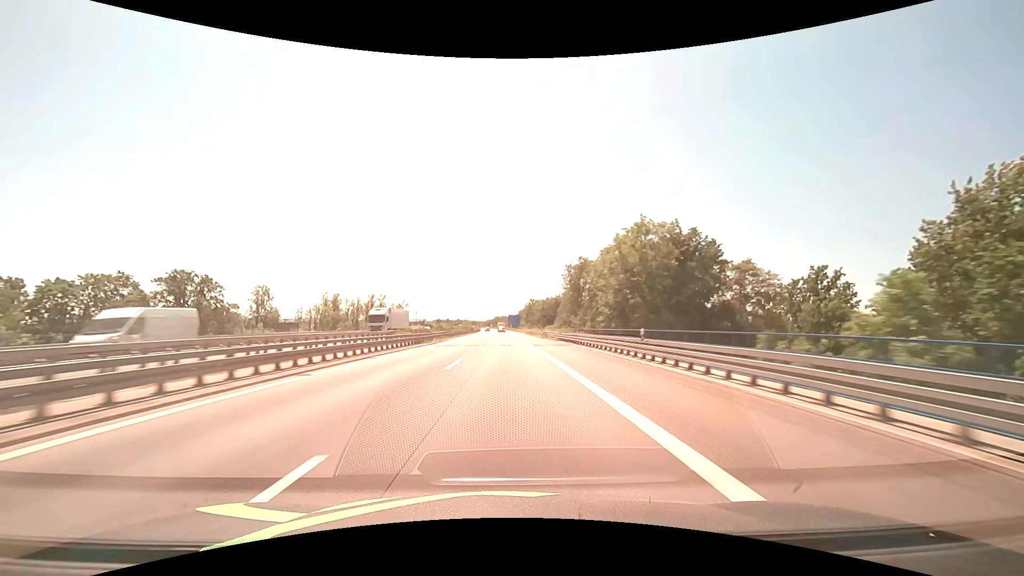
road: motorway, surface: asphalt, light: Day
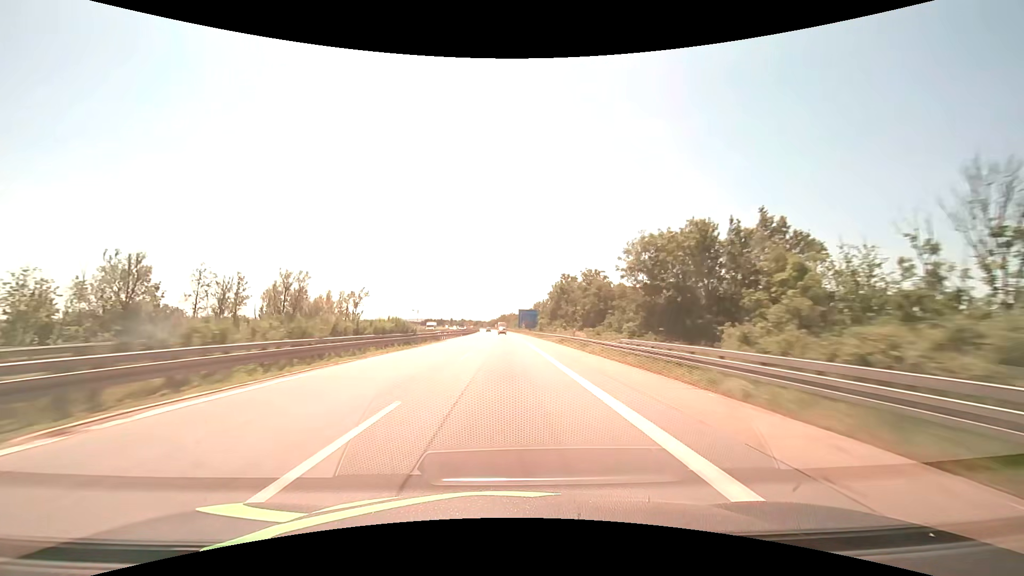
(-0.6, +82.6) m; -1°
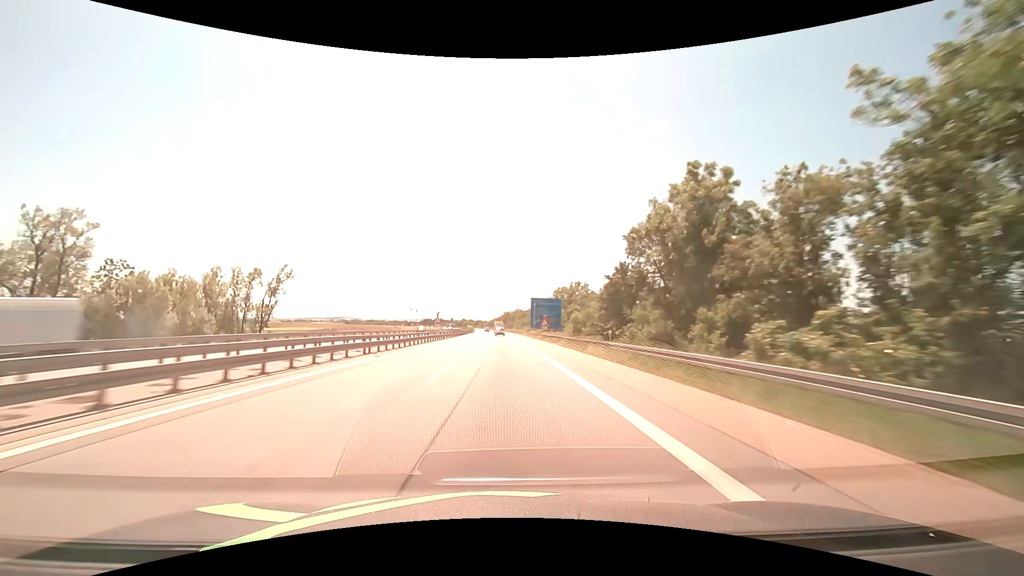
(-0.2, +61.9) m; 0°
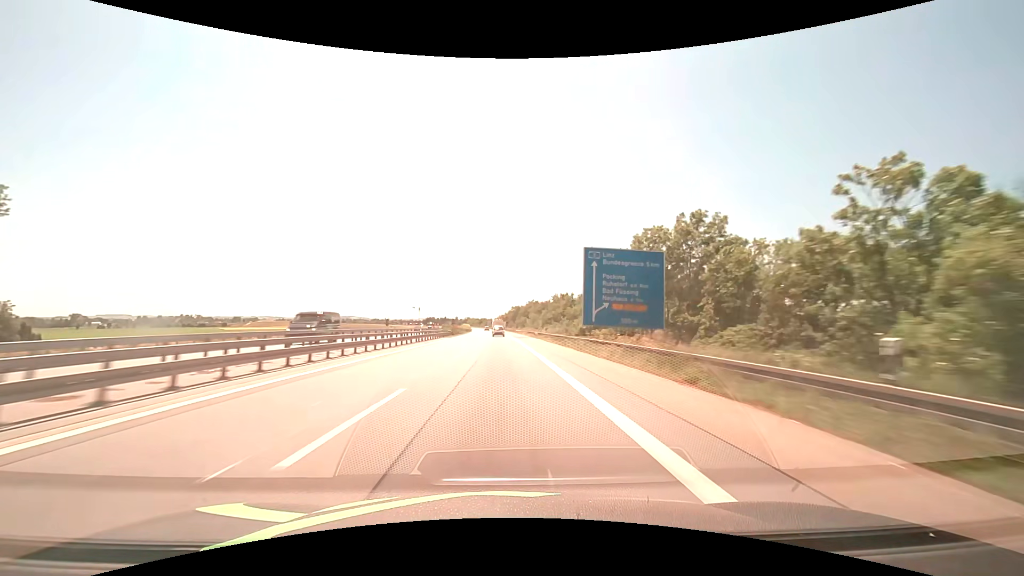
(-0.4, +61.8) m; -1°
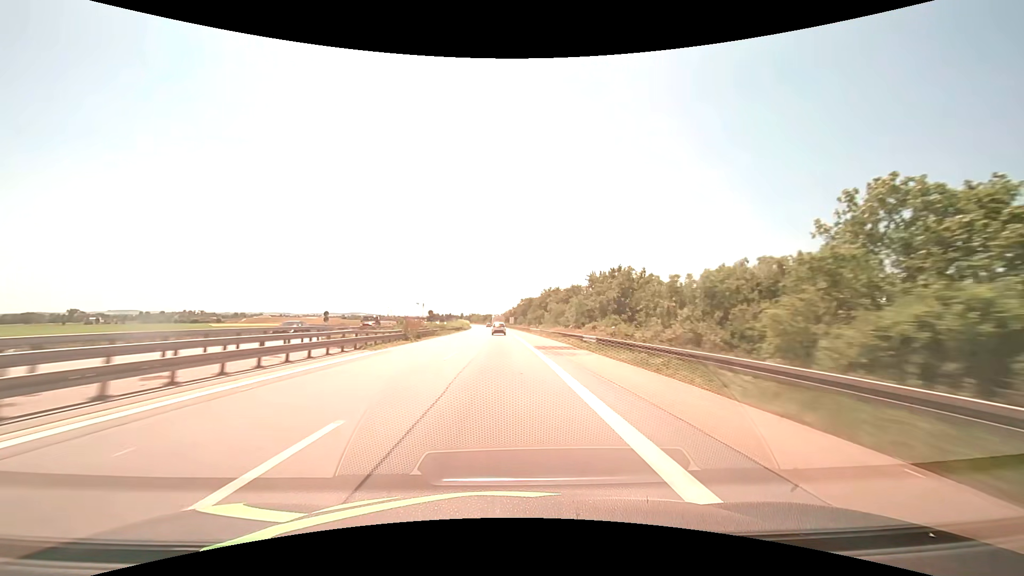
(-0.3, +39.7) m; -1°
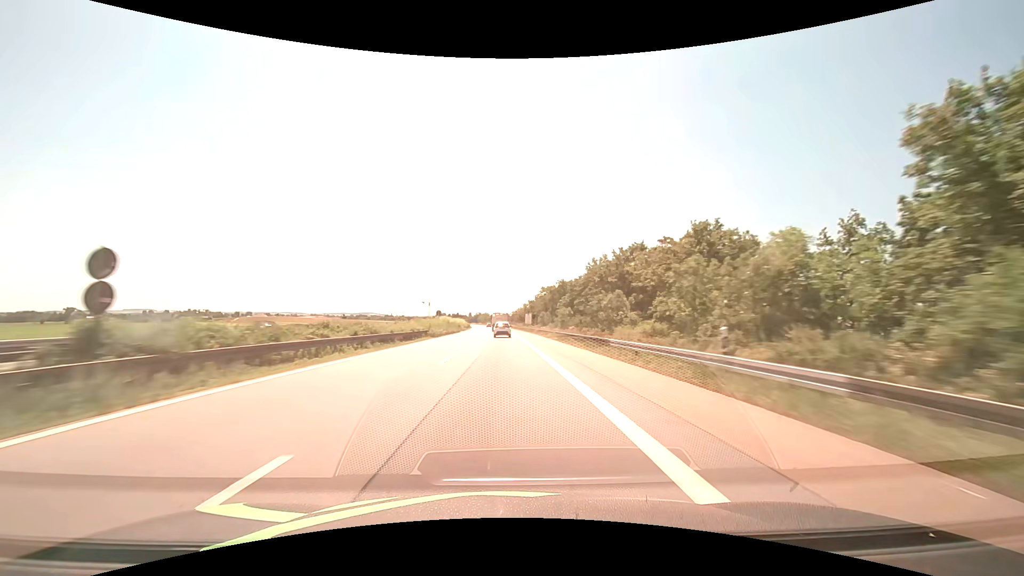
(-0.6, +55.2) m; -1°
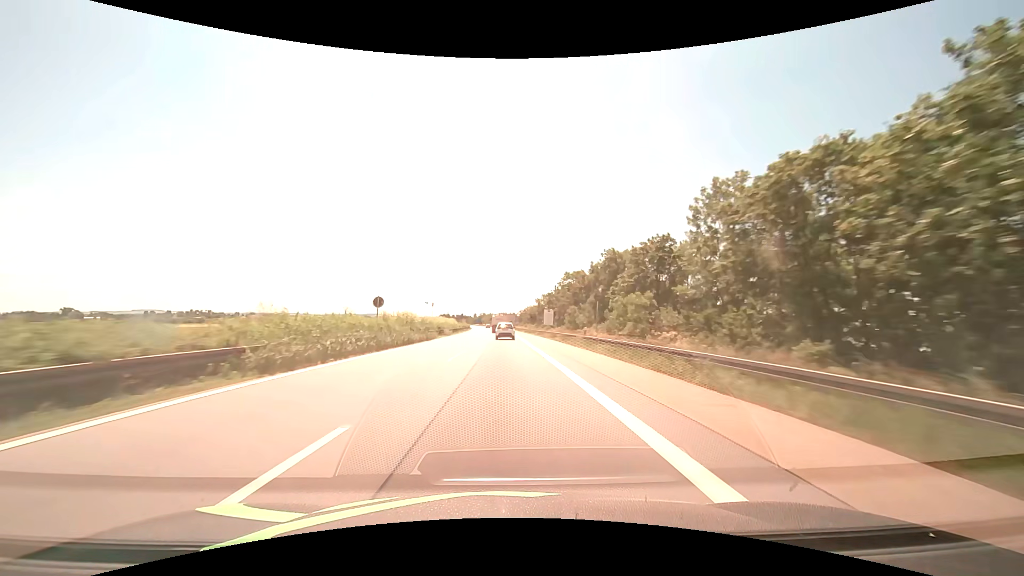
(-0.2, +34.2) m; -1°
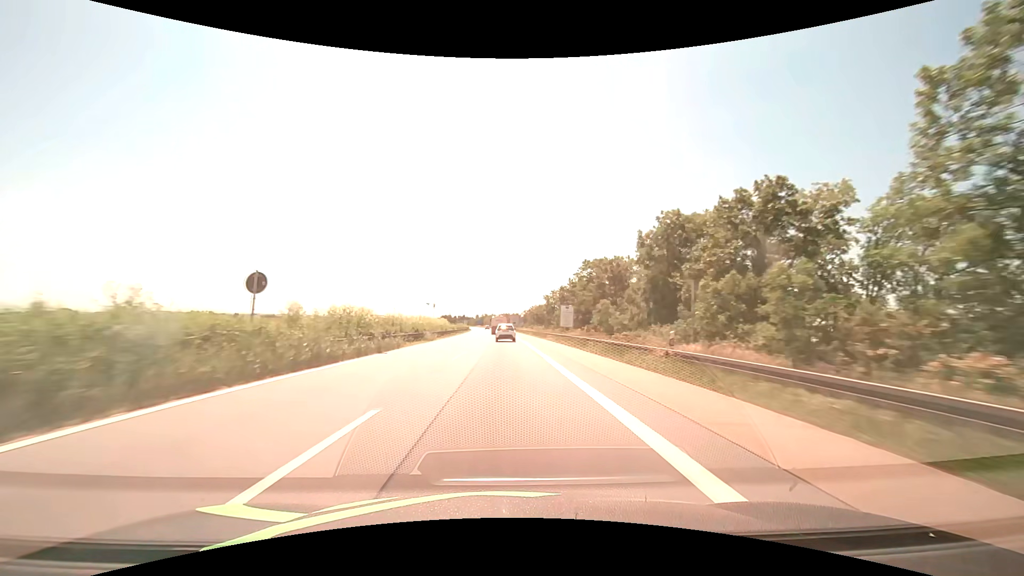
(0.0, +16.4) m; 0°
(0, +10) (0, +20) (0, +30) (0, +40) (0, +50) (0, +60) (-1, +70) (-1, +80) (-1, +90) (-1, +100) m
